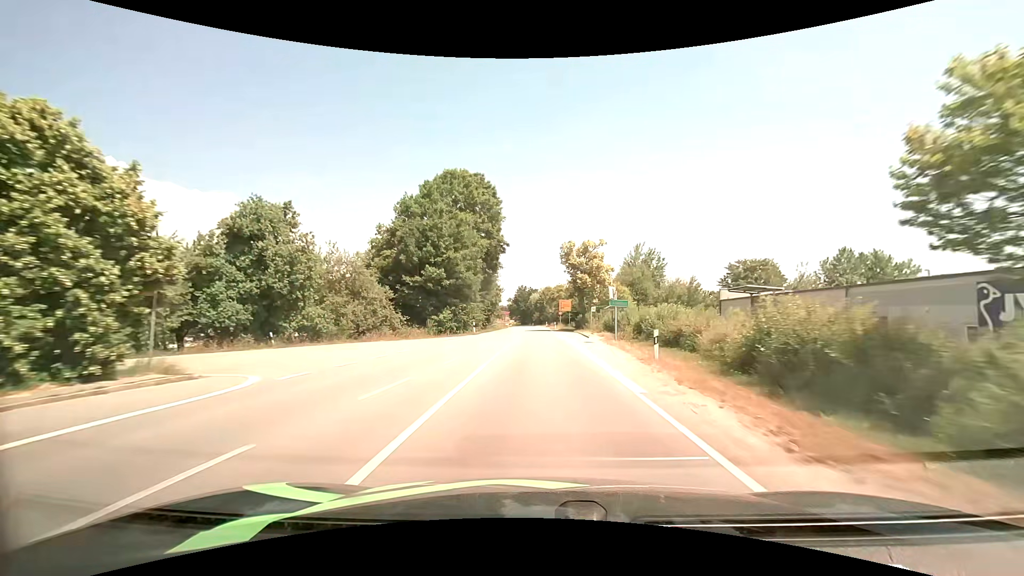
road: secondary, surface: asphalt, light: Day
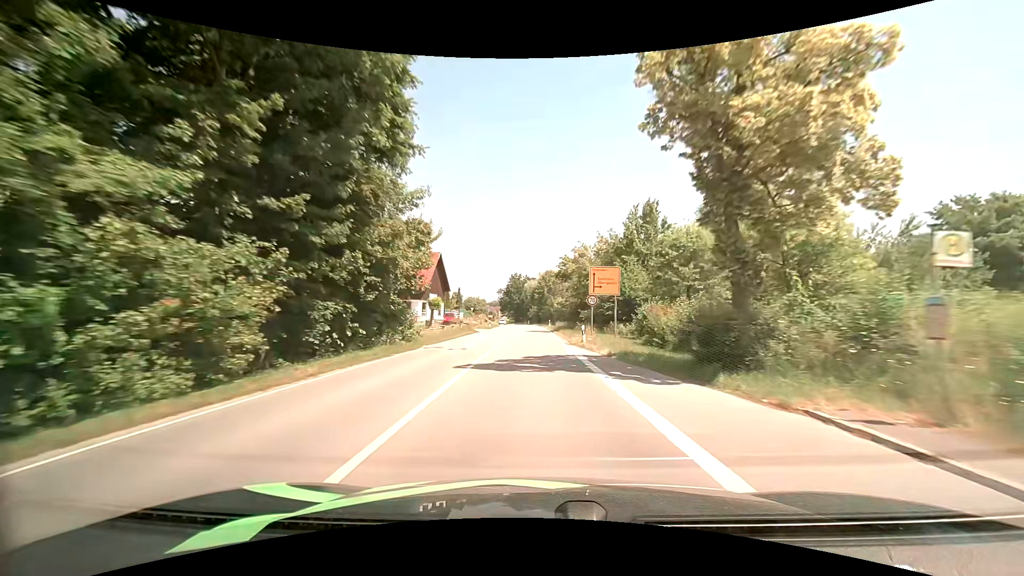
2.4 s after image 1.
(0.0, +44.2) m; 0°
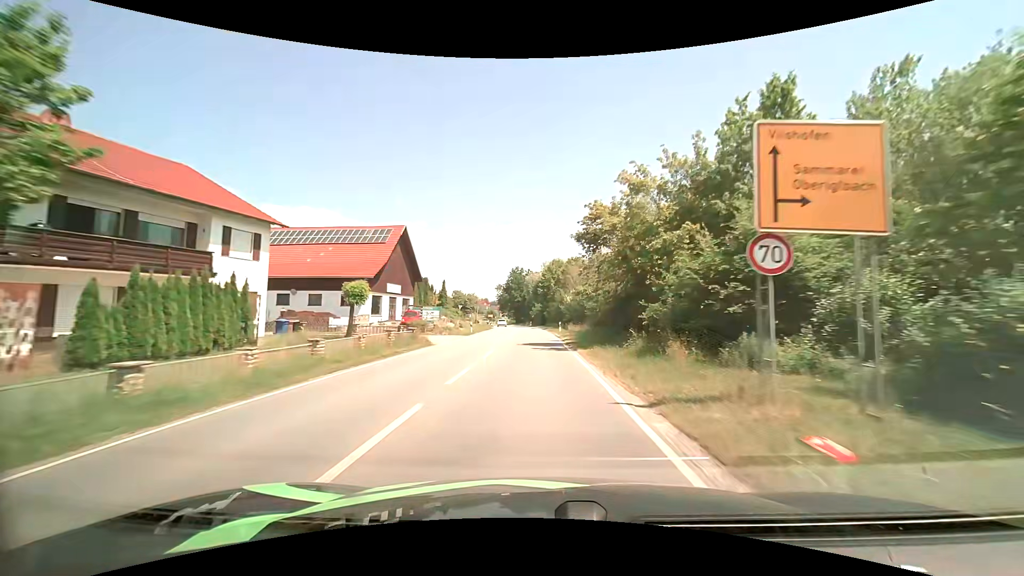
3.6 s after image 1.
(0.0, +21.3) m; -1°
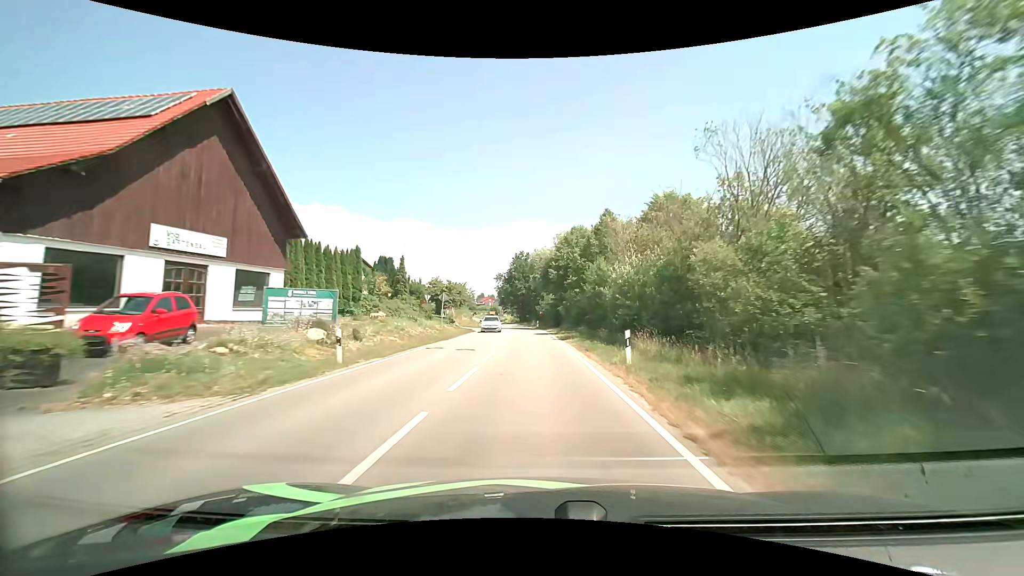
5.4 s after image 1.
(-0.2, +30.9) m; -1°
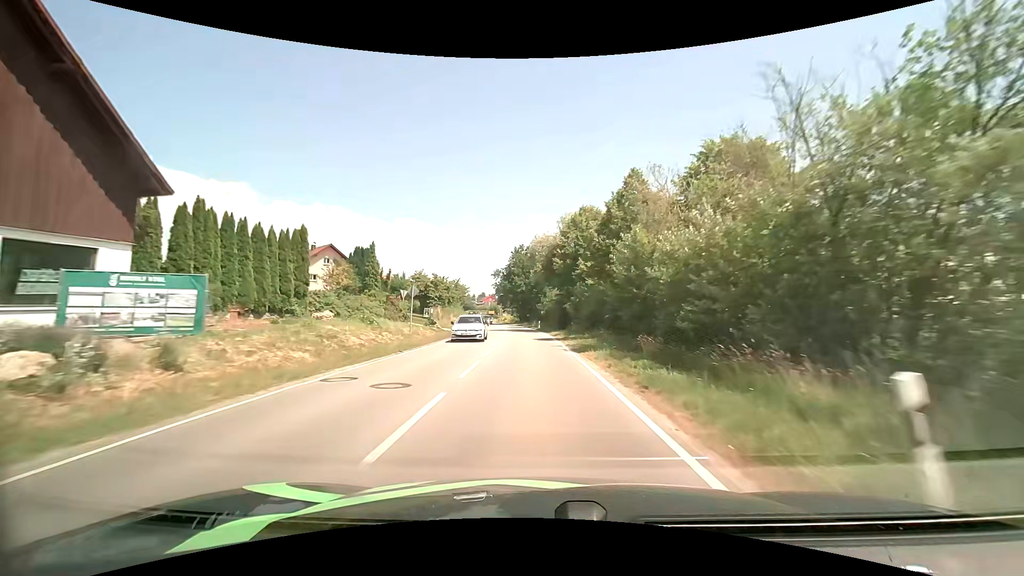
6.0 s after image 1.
(0.0, +10.2) m; 0°
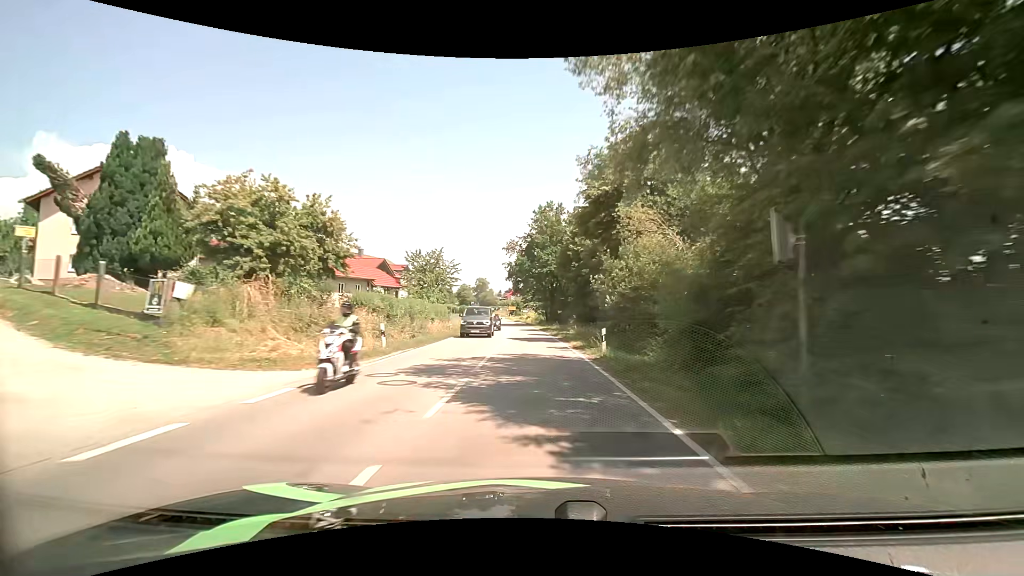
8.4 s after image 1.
(-1.1, +40.3) m; -3°
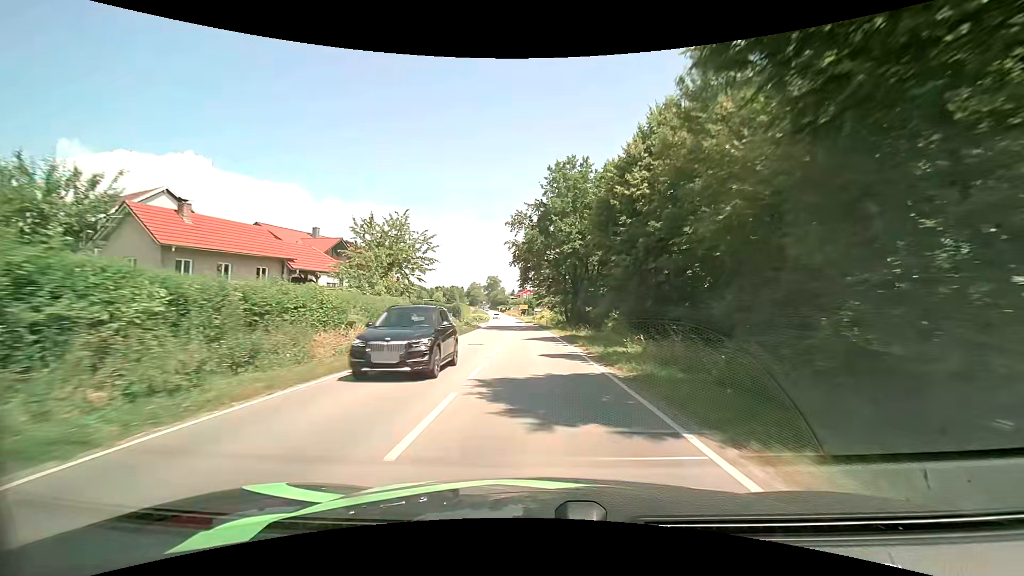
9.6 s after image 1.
(-0.2, +20.1) m; -2°
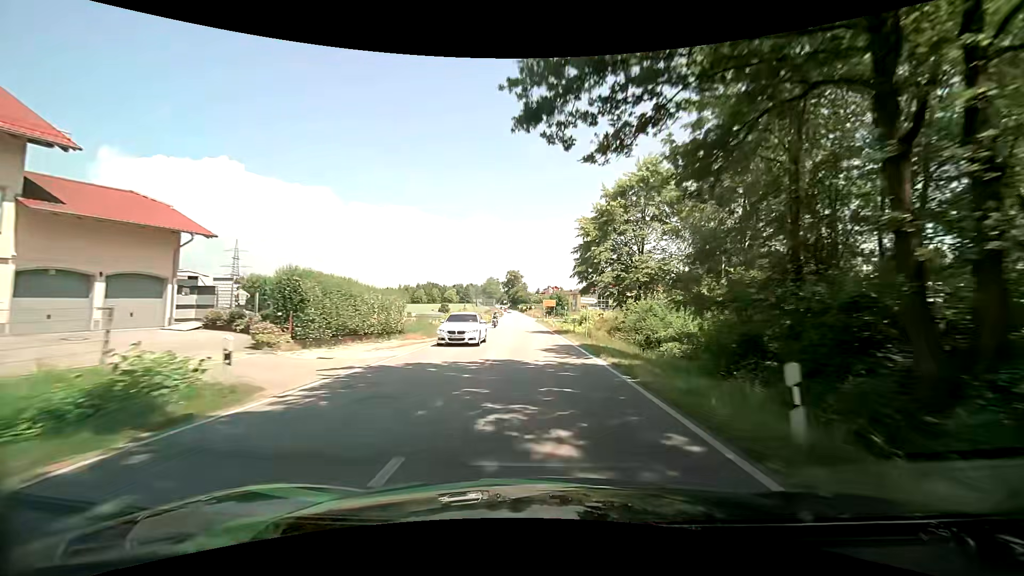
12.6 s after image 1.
(-1.2, +49.8) m; -3°
(0, +10) (0, +20) (0, +30) (0, +40) (0, +50) (-1, +60) (-1, +70) (-1, +80) (-2, +90) (-2, +100) m
